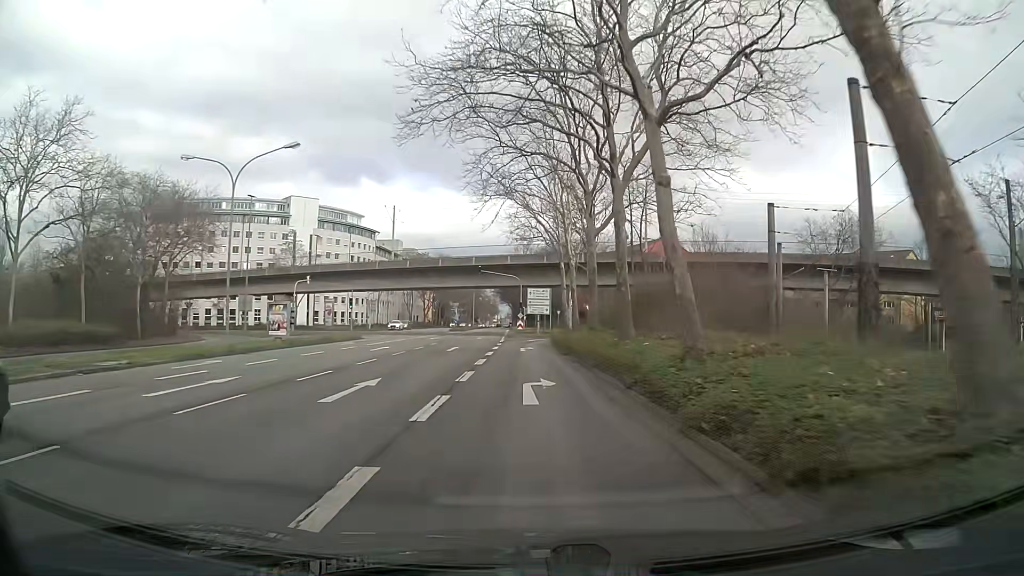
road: secondary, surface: asphalt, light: Day
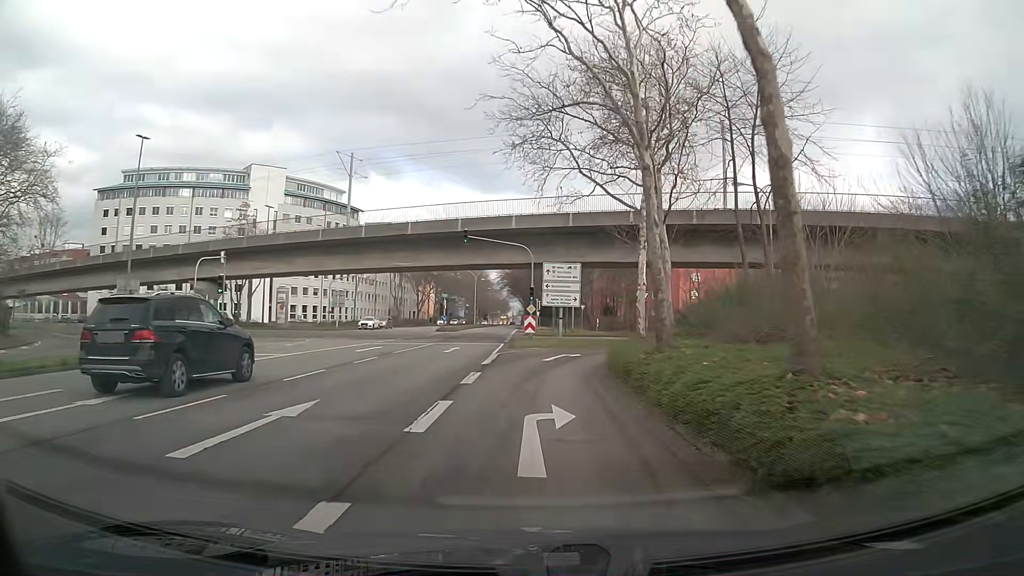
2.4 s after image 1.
(-0.1, +25.1) m; -1°
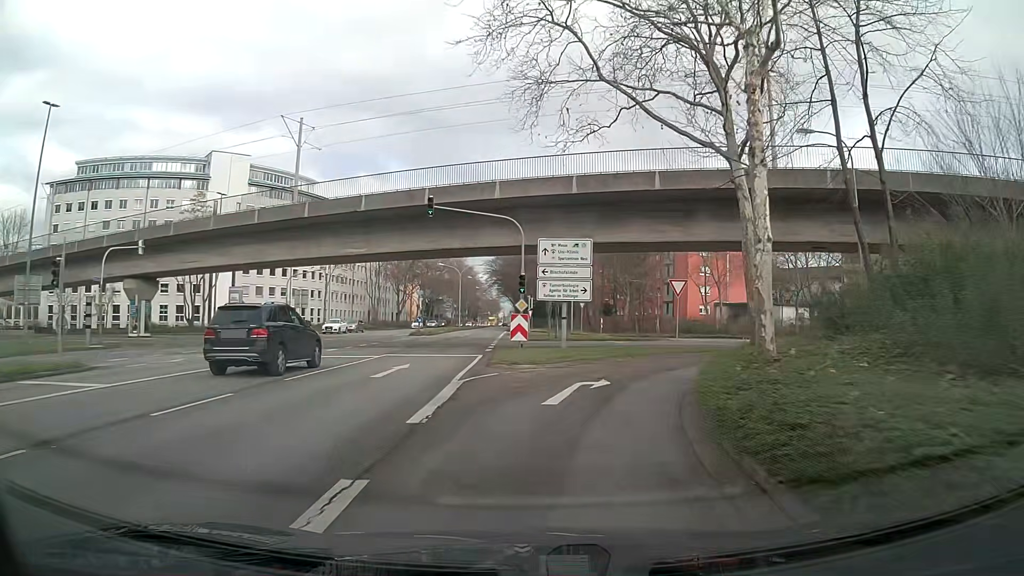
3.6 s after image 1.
(0.0, +11.2) m; 0°
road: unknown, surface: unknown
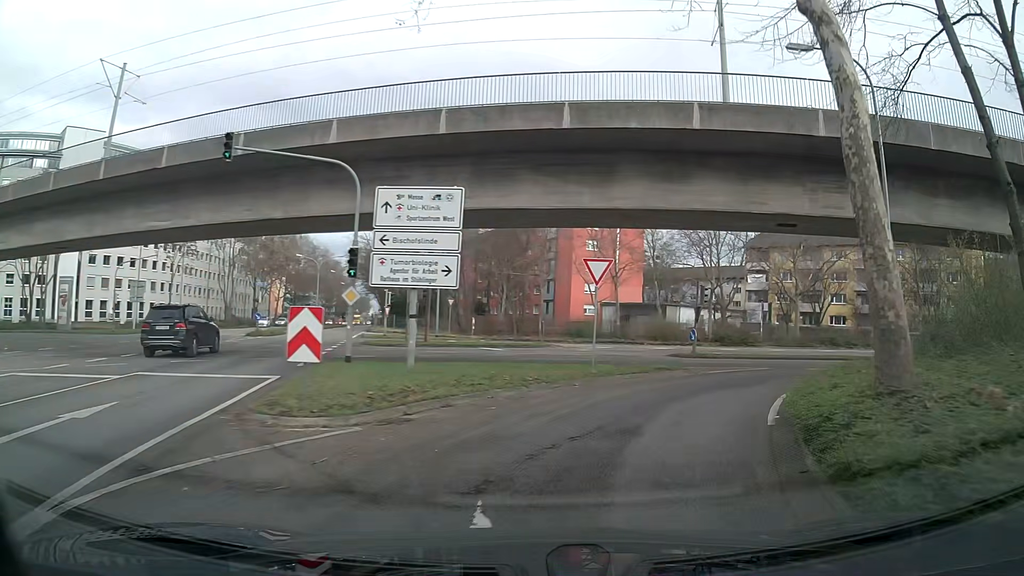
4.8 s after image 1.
(+0.8, +10.2) m; +12°
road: secondary_link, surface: asphalt
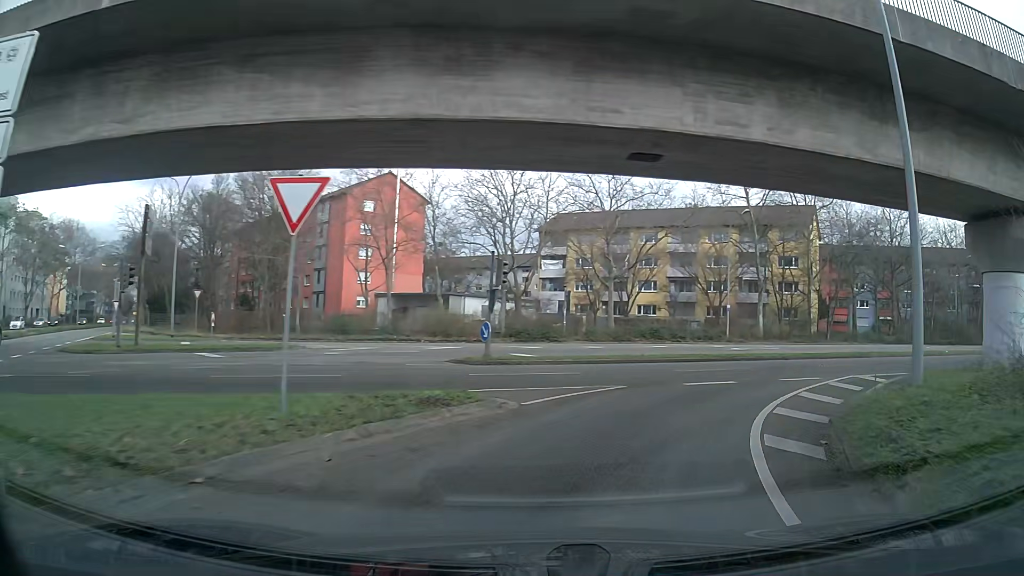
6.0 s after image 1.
(+1.4, +9.4) m; +17°
(+2, +10) (+7, +18) (+16, +23) (+25, +28) (+34, +32) (+43, +36) (+52, +40) (+61, +45) (+70, +49) (+79, +54) m
